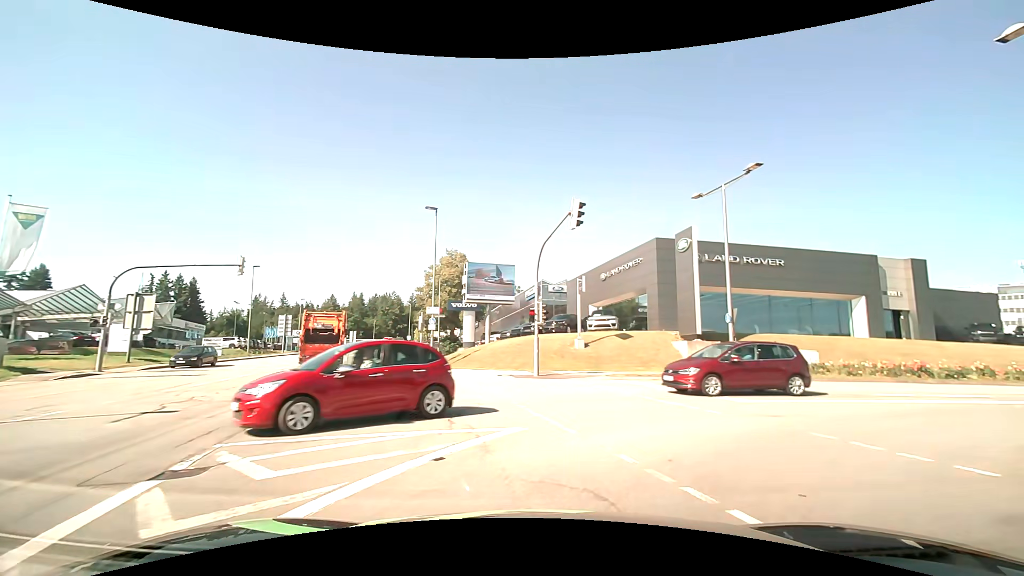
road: tertiary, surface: asphalt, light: Day
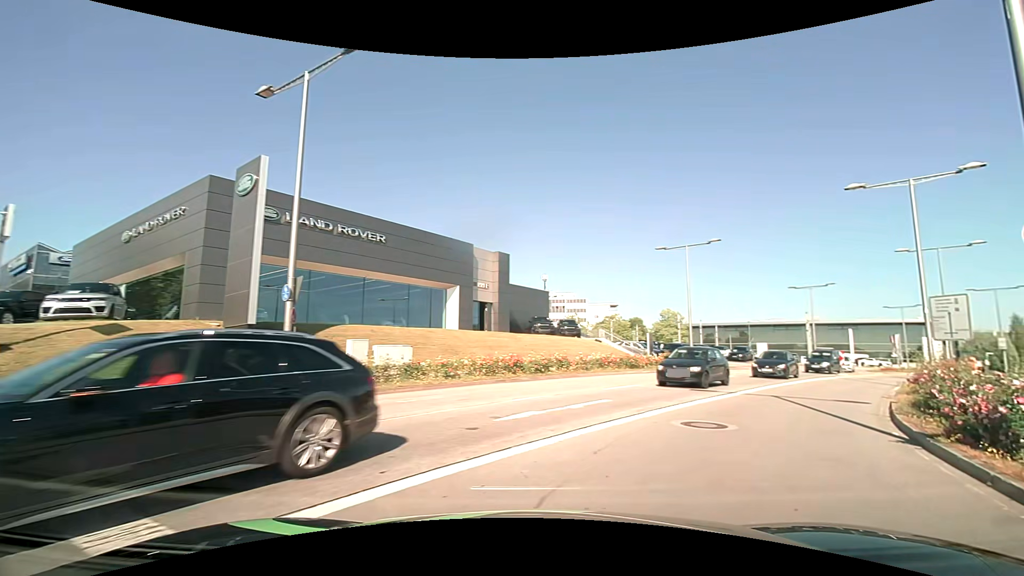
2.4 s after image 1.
(+3.5, +10.0) m; +42°
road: secondary
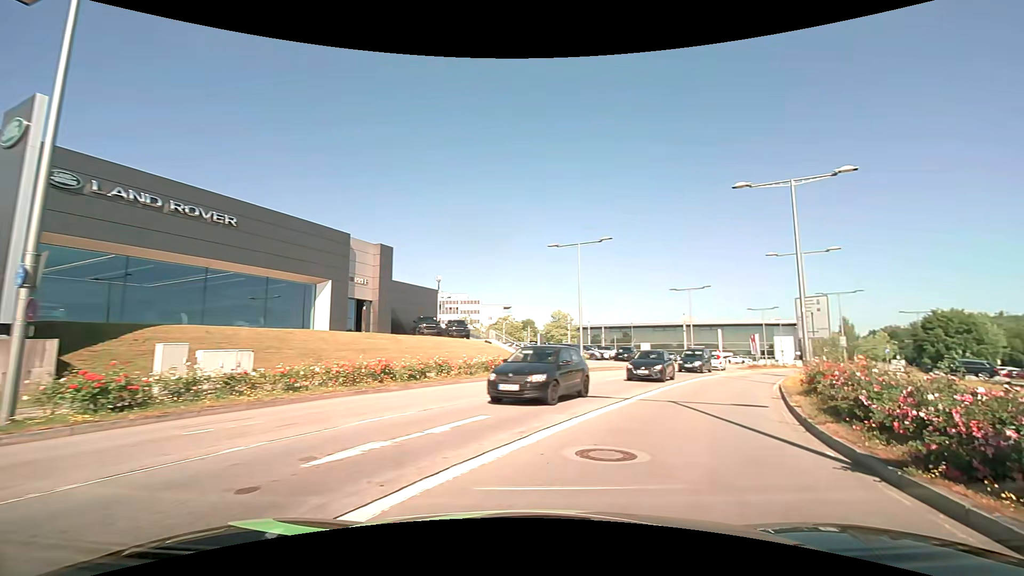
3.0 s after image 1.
(+0.3, +2.9) m; +12°
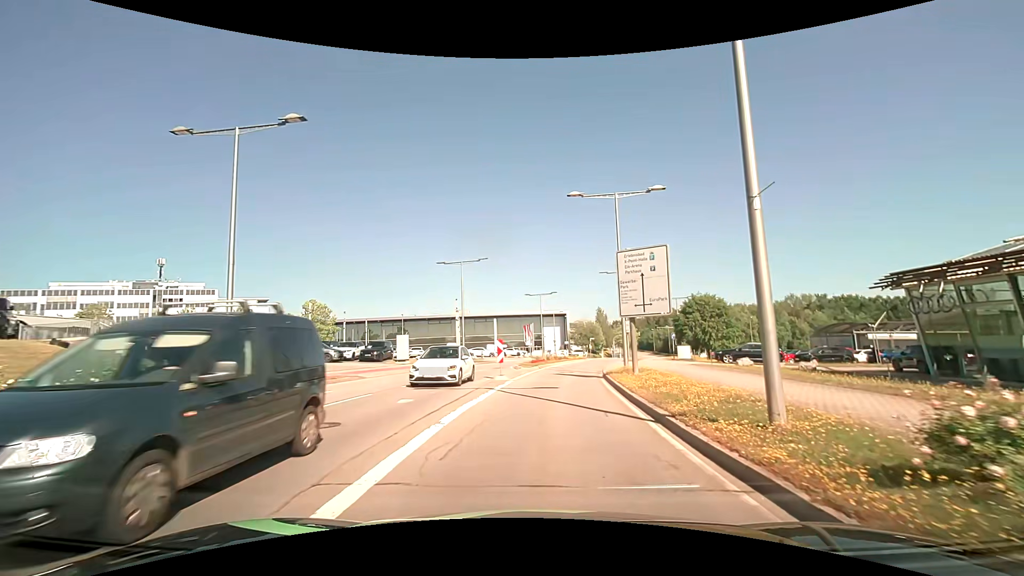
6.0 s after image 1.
(+5.4, +17.2) m; +25°
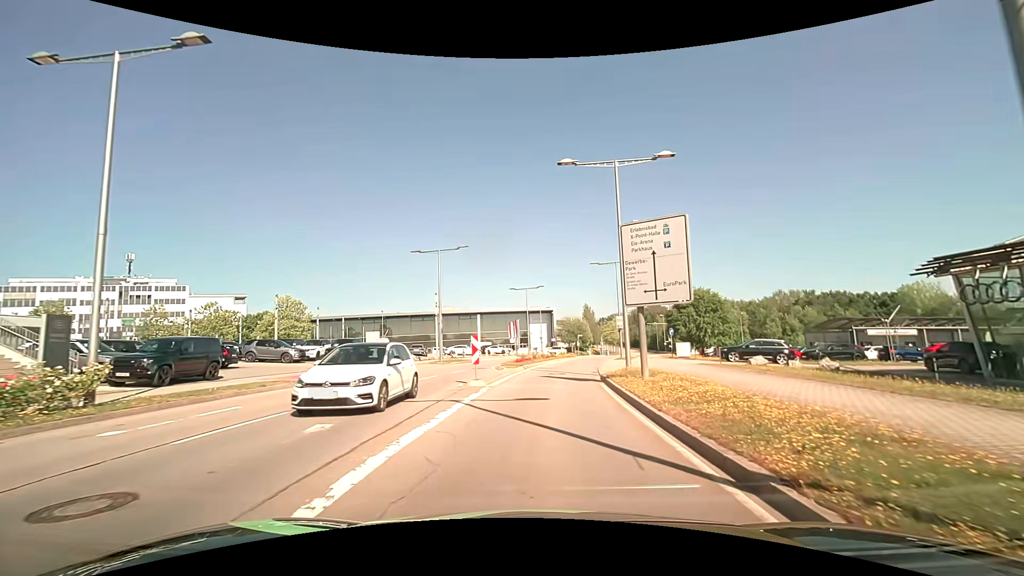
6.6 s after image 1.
(+0.1, +4.3) m; +1°
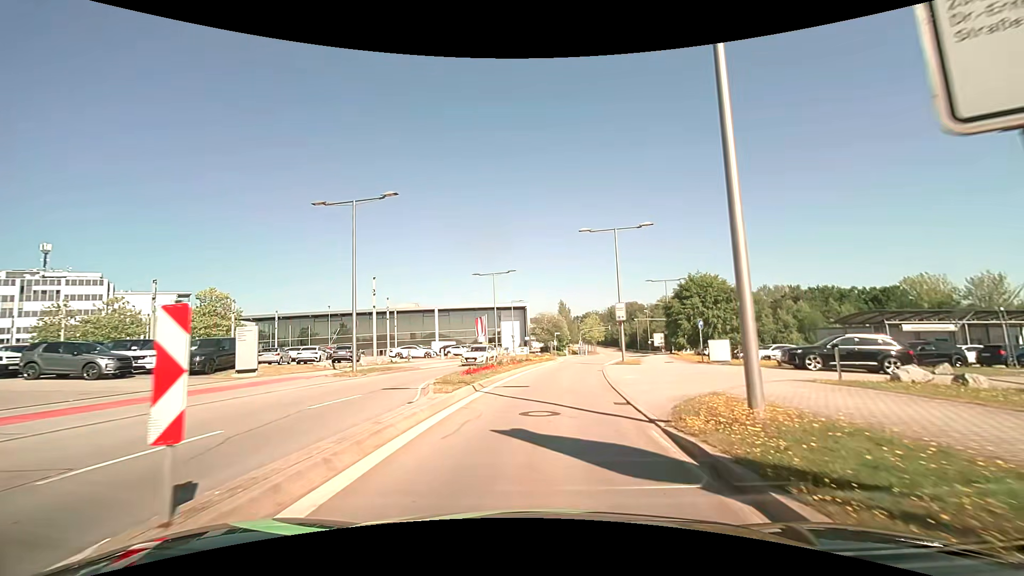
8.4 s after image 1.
(+0.5, +13.8) m; +3°
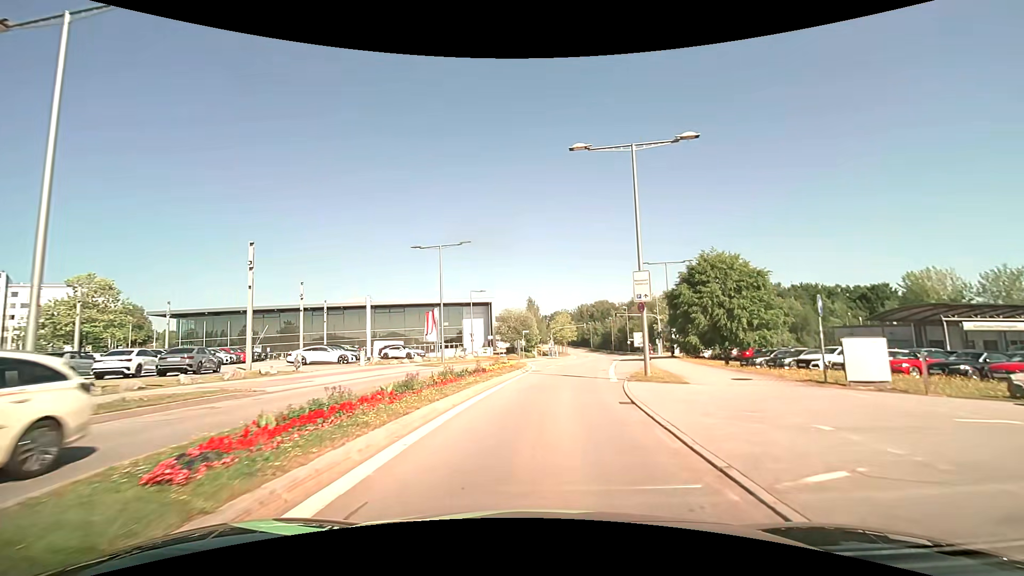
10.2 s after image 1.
(+0.4, +14.9) m; +4°
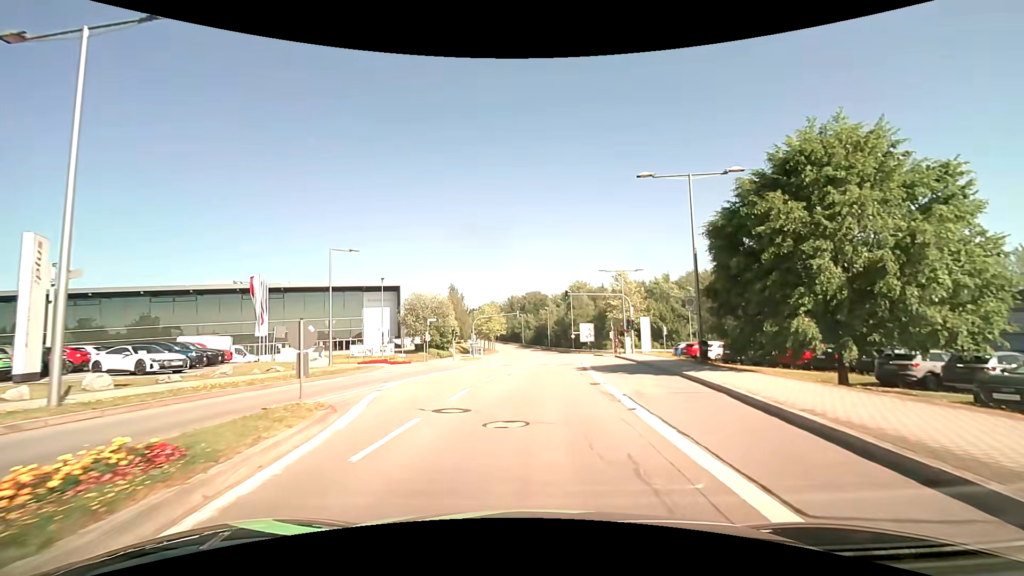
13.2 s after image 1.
(+1.9, +25.7) m; +8°
(0, +10) (+1, +20) (+1, +30) (+2, +40) (+3, +50) (+3, +60) (+3, +70) (+3, +80) (+3, +90) (+2, +100) m
